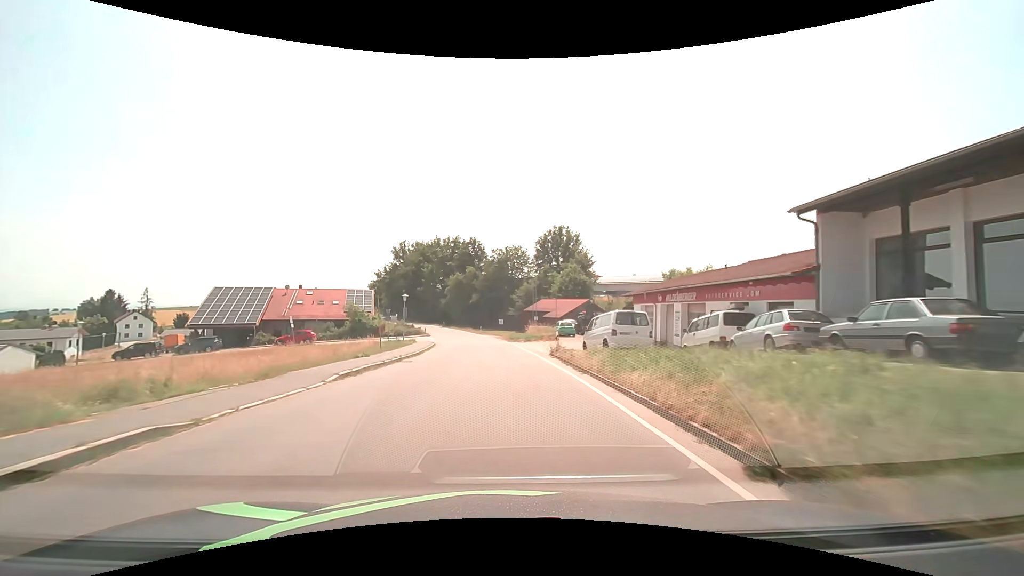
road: tertiary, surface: asphalt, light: Day
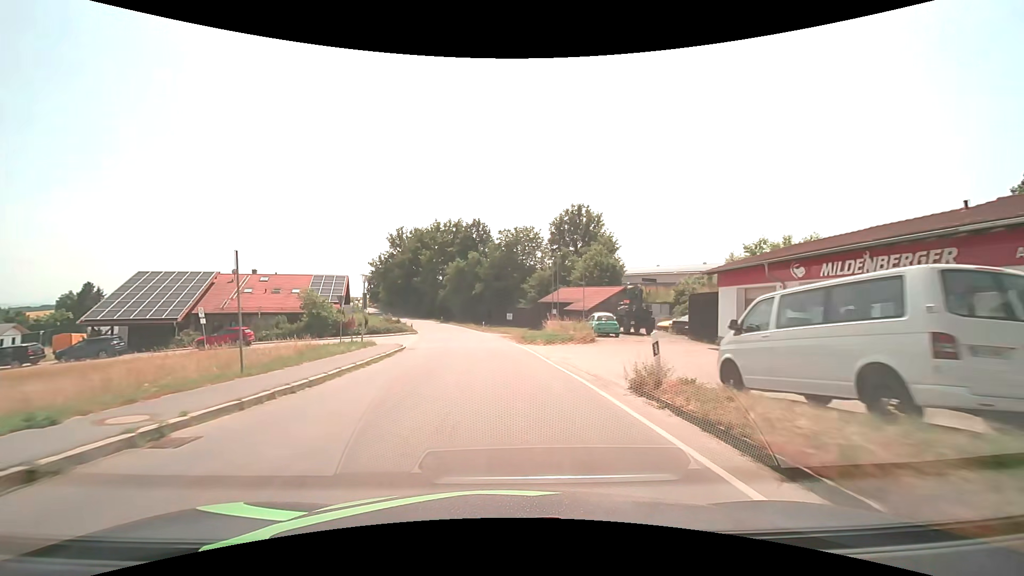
(-0.1, +15.6) m; -1°
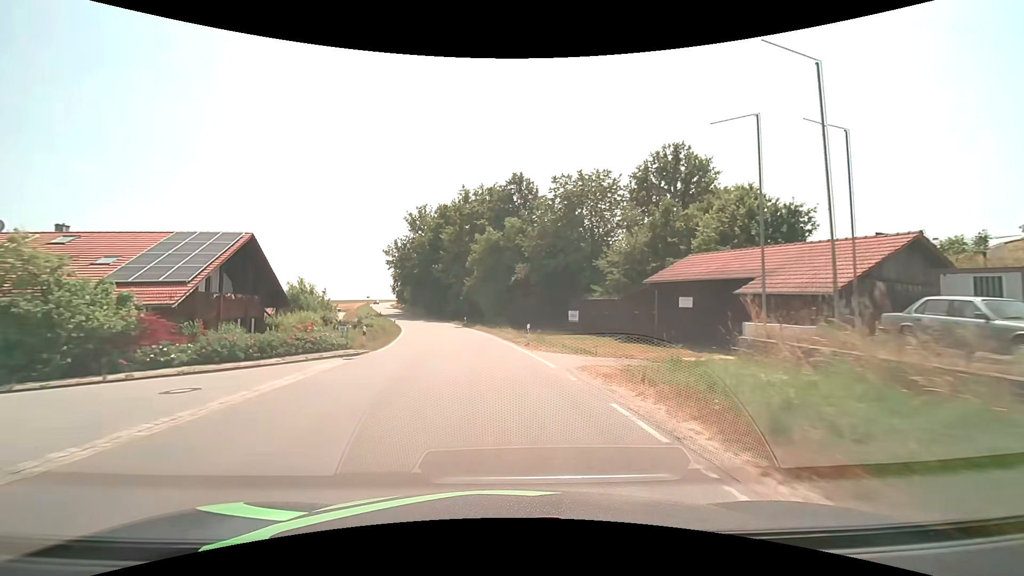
(-1.3, +30.8) m; -5°
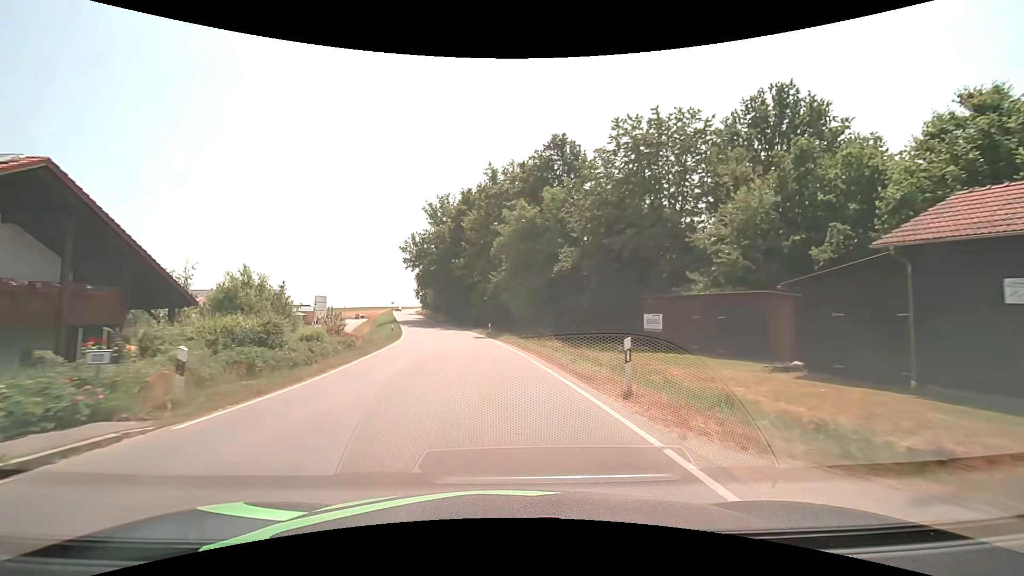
(-0.5, +15.2) m; -4°
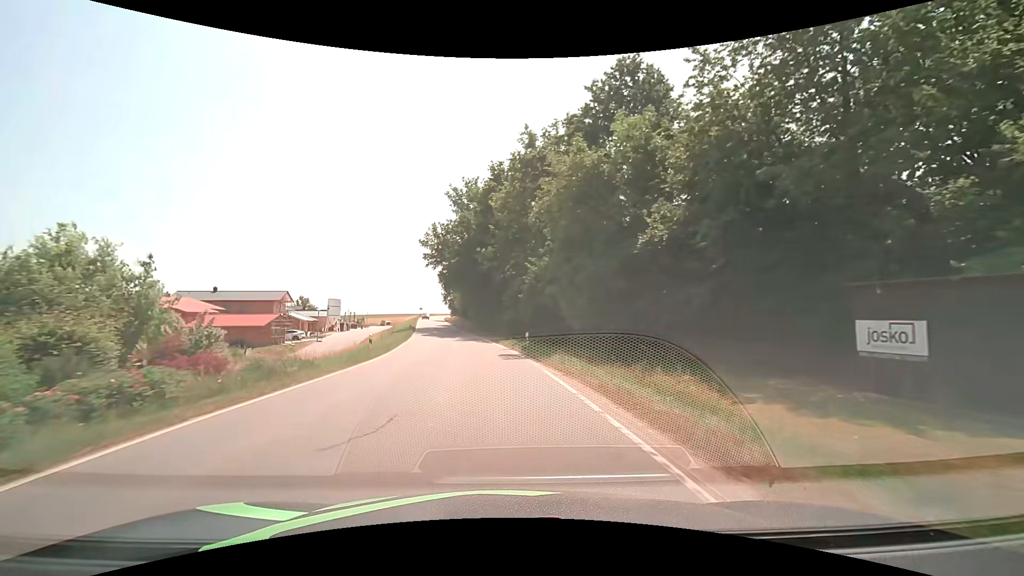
(-0.5, +15.1) m; -4°
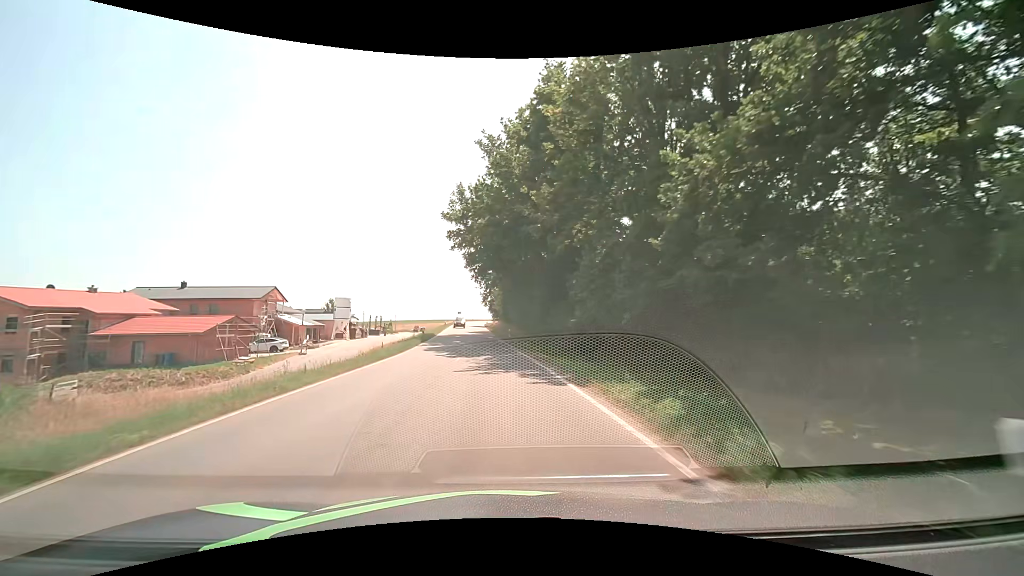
(-1.2, +22.5) m; -5°
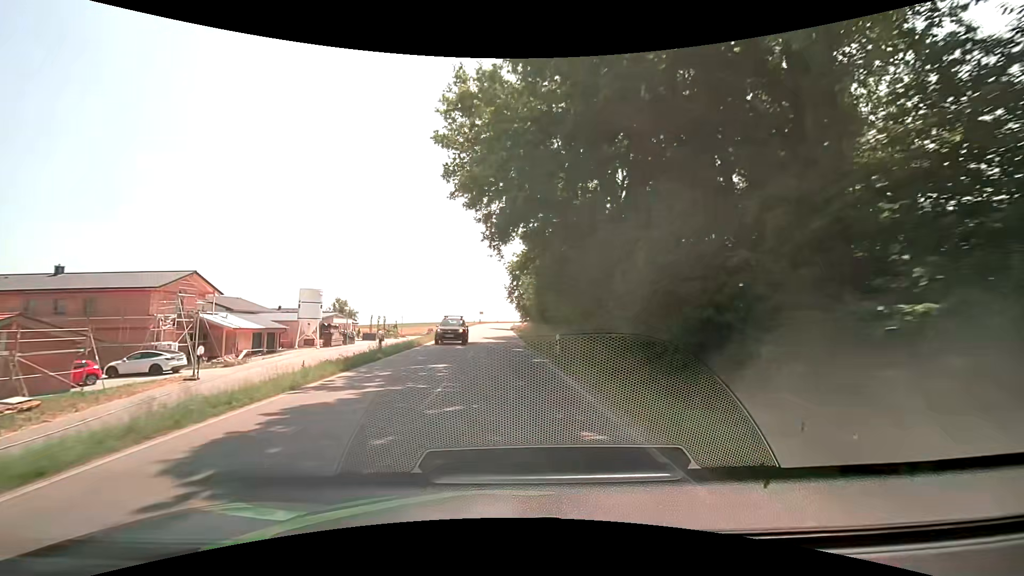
(-0.7, +22.7) m; -4°
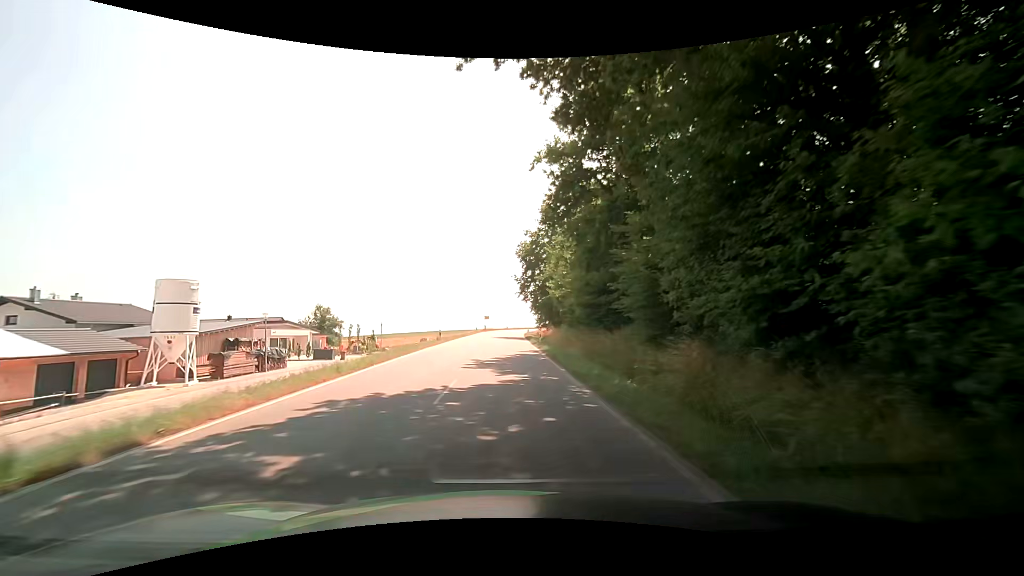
(+0.1, +23.2) m; 0°
(0, +10) (0, +20) (0, +30) (0, +40) (0, +50) (0, +60) (0, +70) (0, +80) (+1, +90) (+2, +100) m
